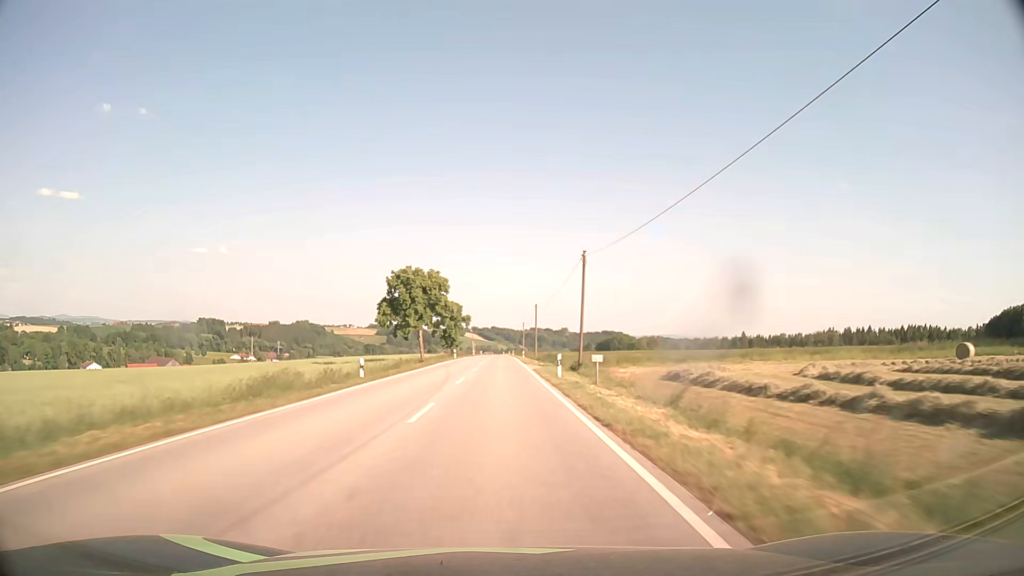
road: secondary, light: Day
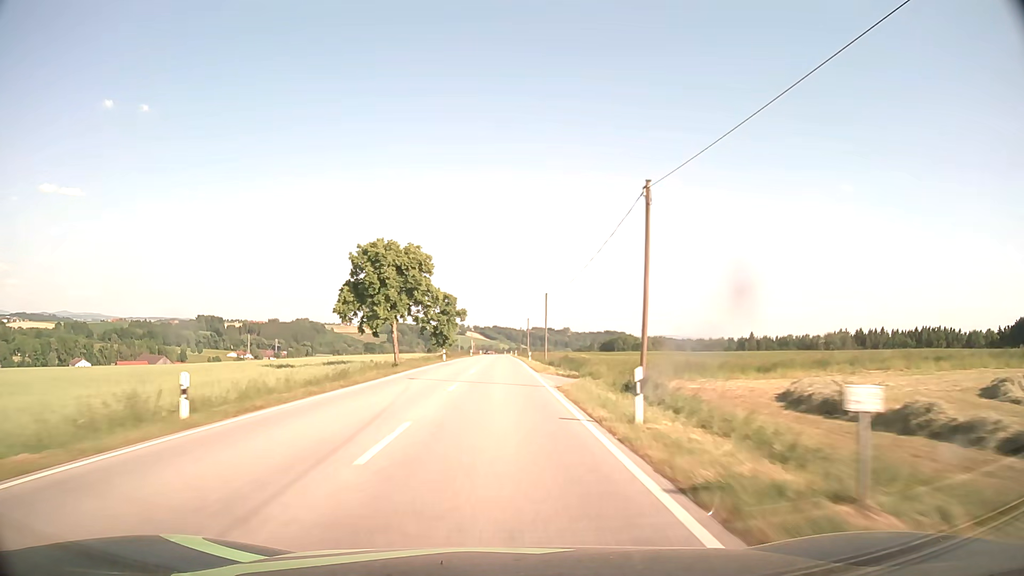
(0.0, +15.9) m; 0°
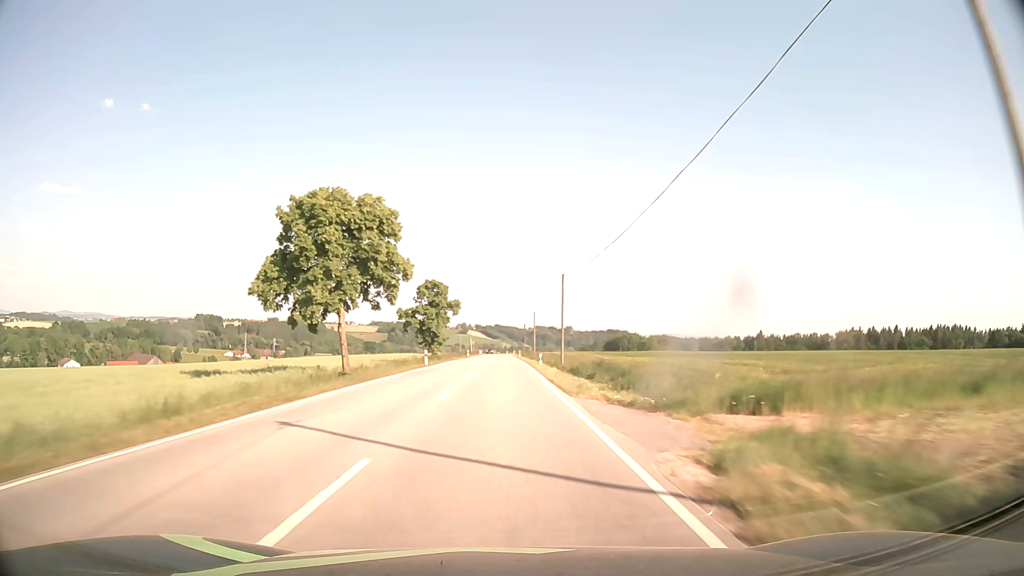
(0.0, +15.9) m; 0°
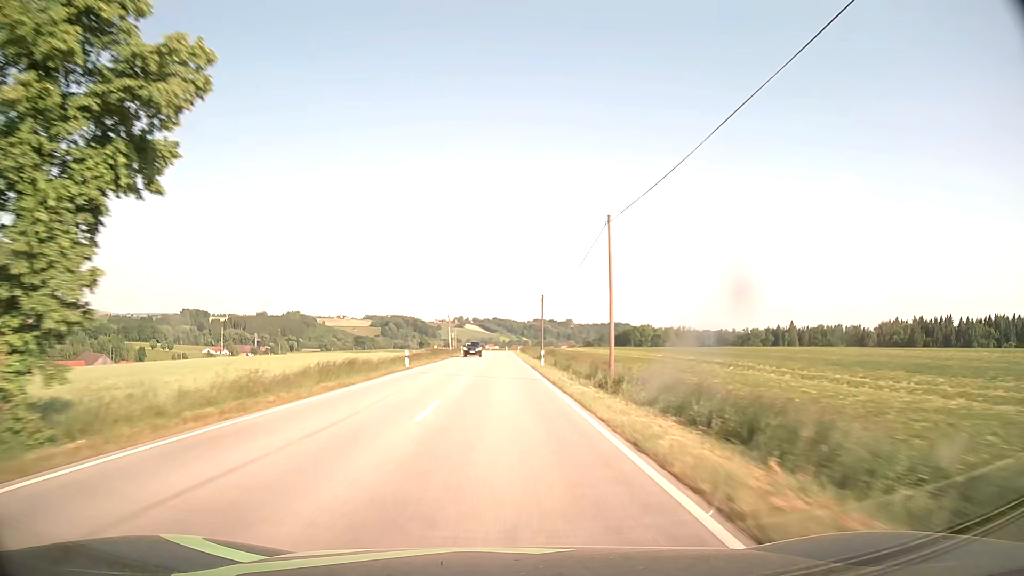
(0.0, +63.7) m; 0°
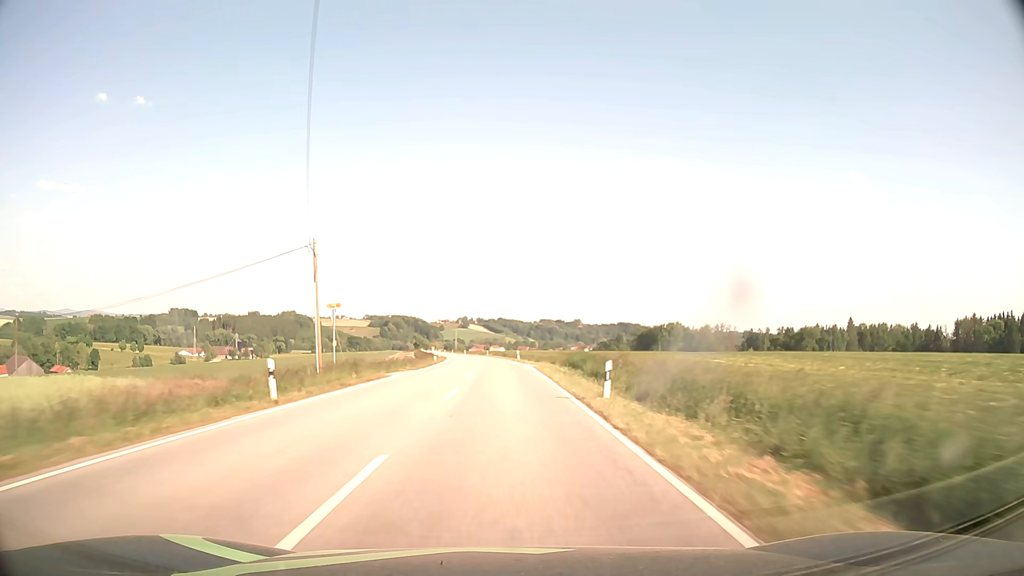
(-0.3, +79.6) m; 0°
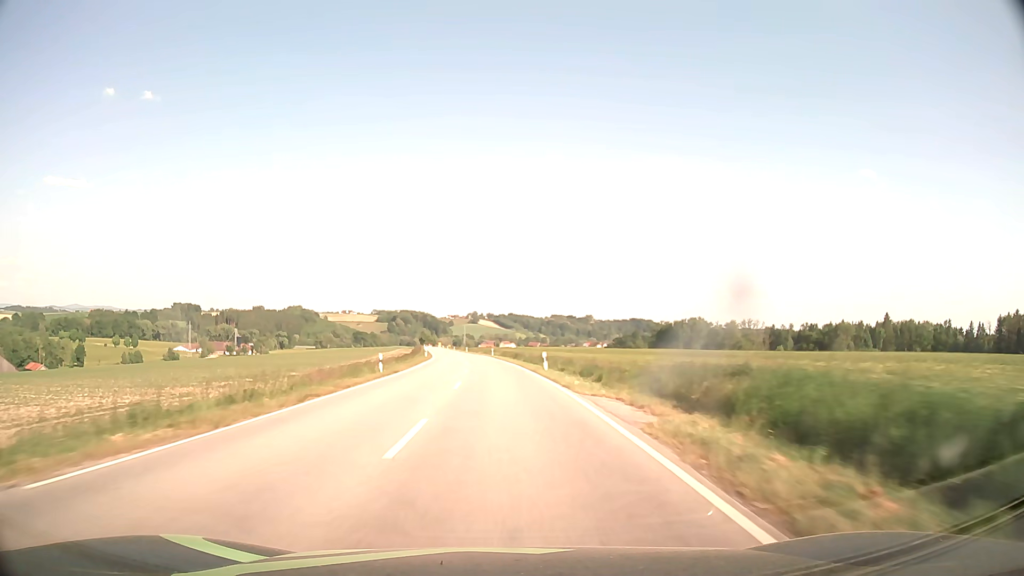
(-0.2, +31.7) m; -1°
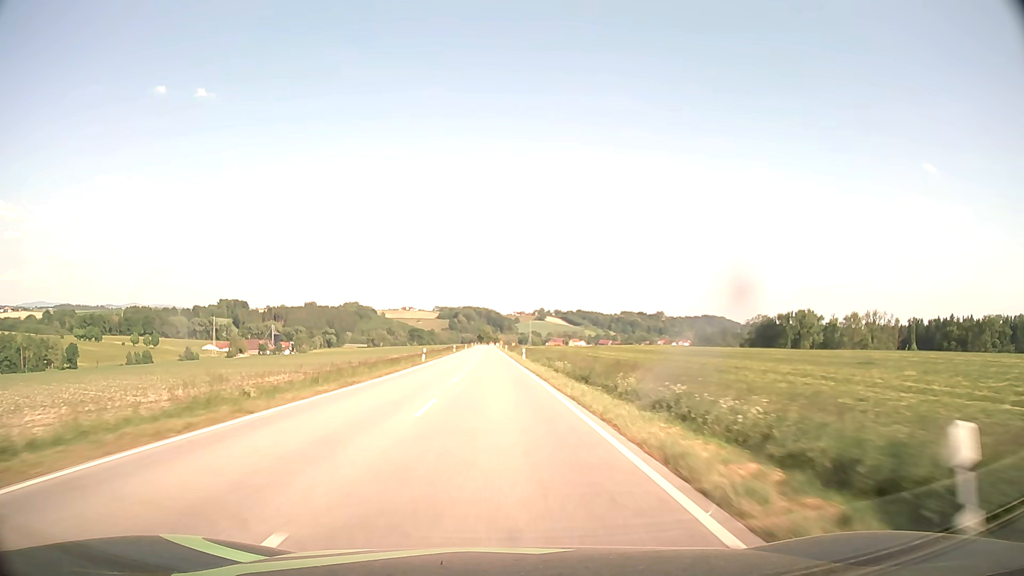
(-3.7, +79.2) m; -6°
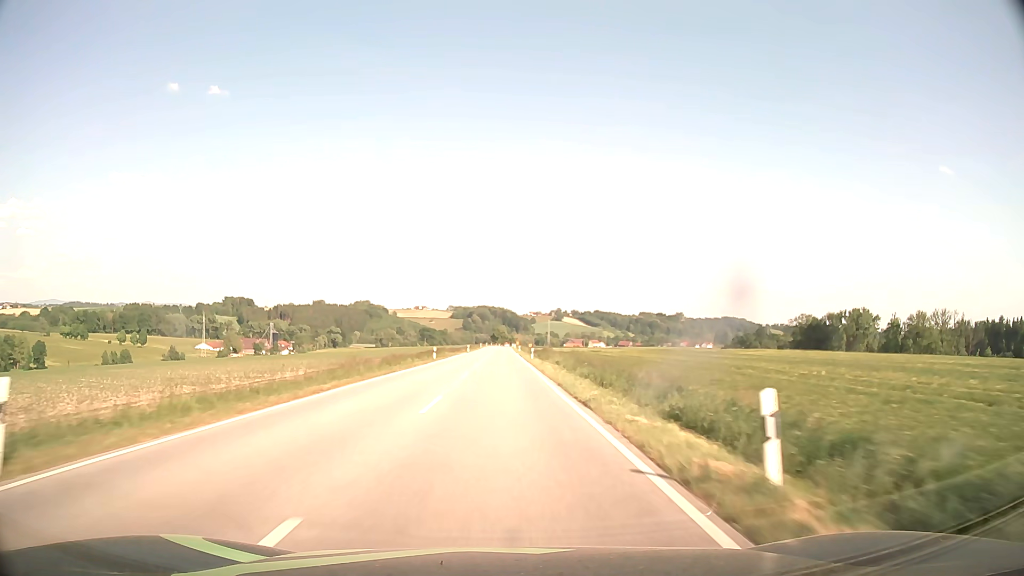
(-0.9, +47.6) m; -1°
(0, +10) (0, +20) (0, +30) (0, +40) (0, +50) (0, +60) (0, +70) (0, +80) (0, +90) (0, +100) m
